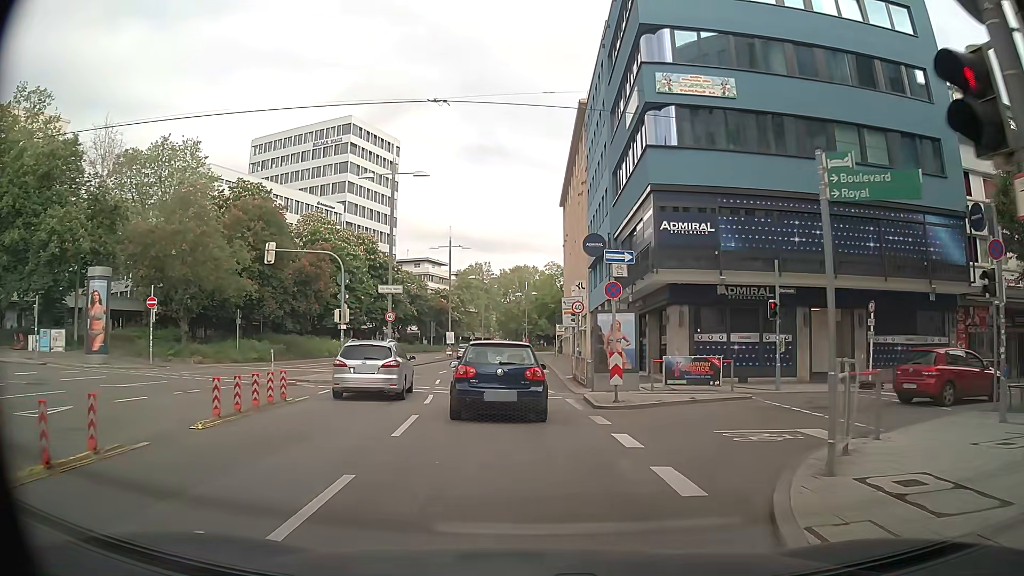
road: primary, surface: asphalt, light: Day
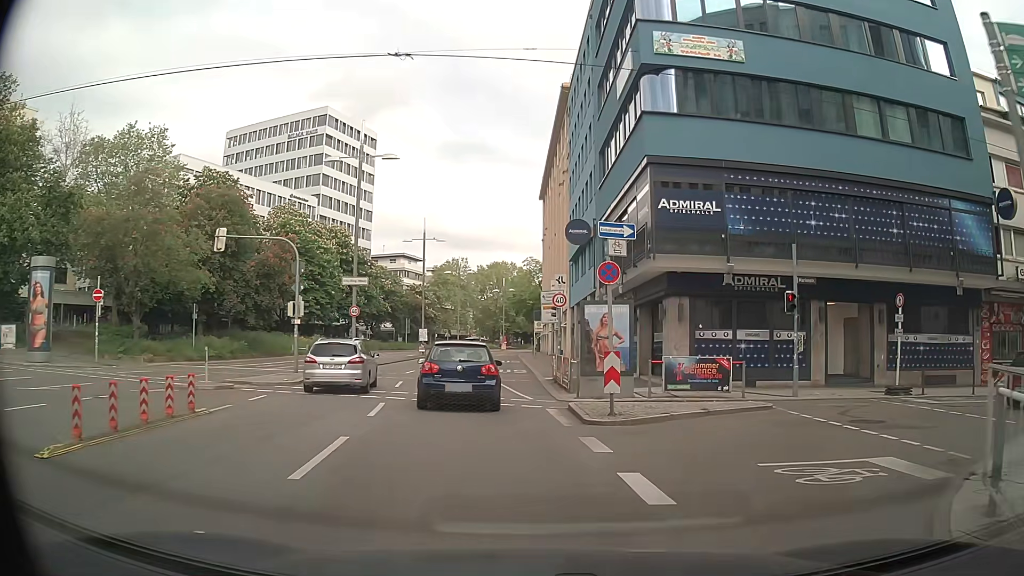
(+0.1, +3.4) m; +1°
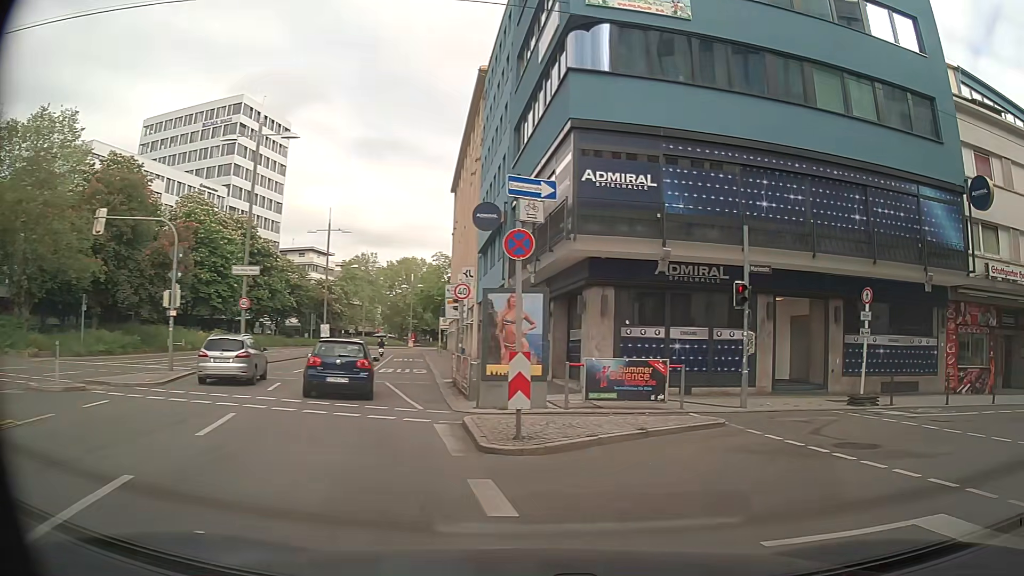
(+0.2, +3.3) m; +8°
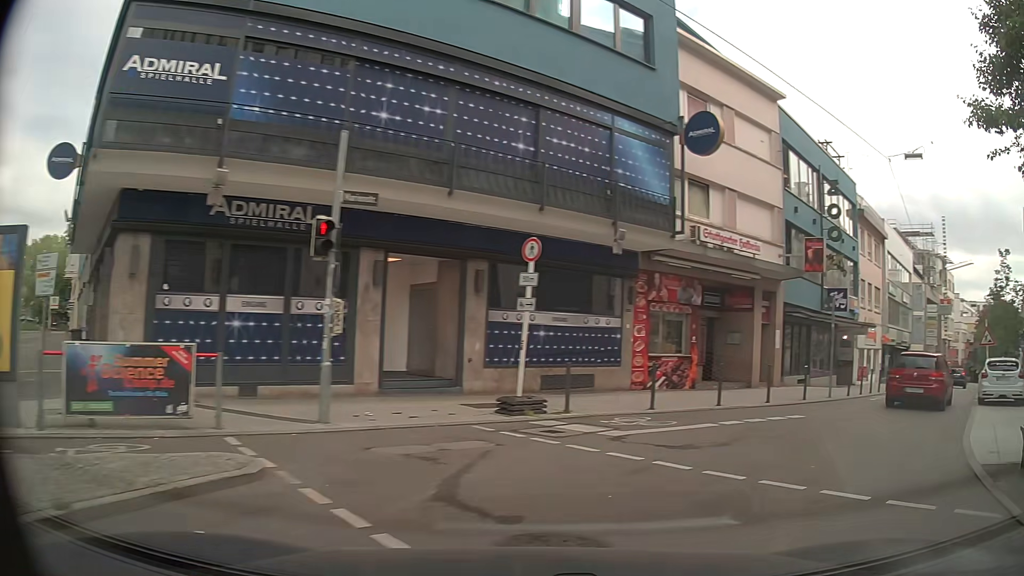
(+1.4, +6.0) m; +31°
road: residential
